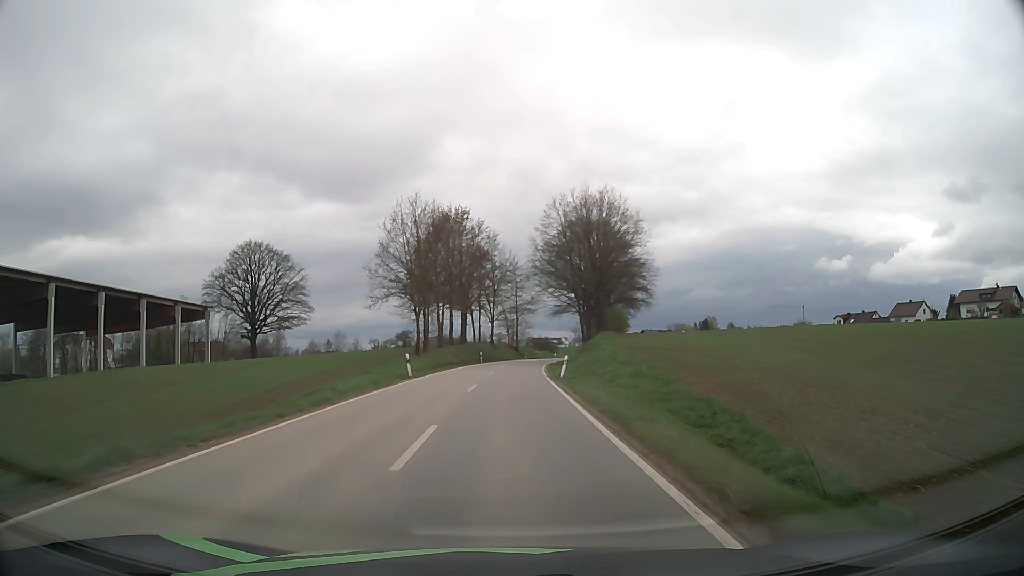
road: secondary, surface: asphalt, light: Day
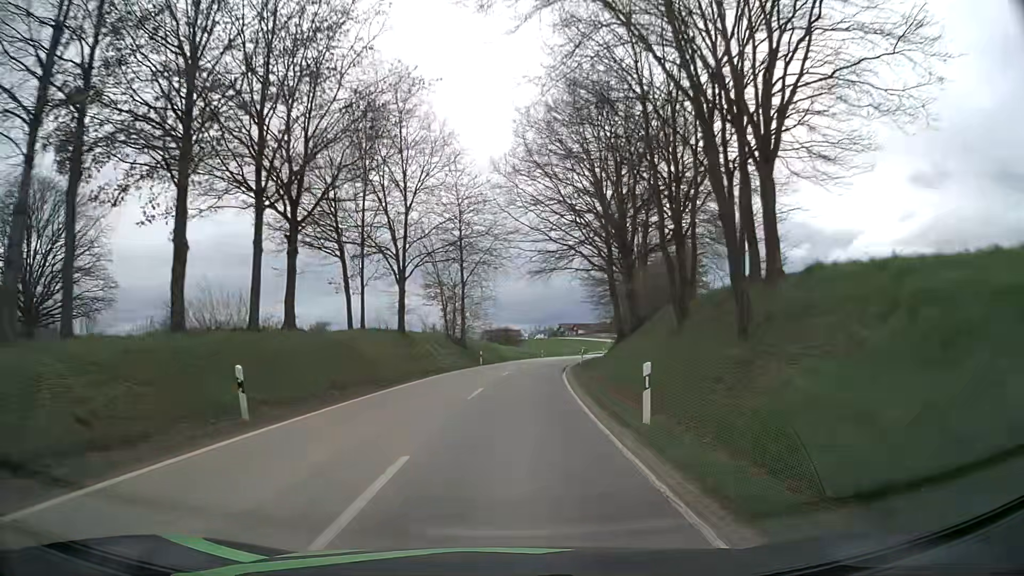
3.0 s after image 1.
(+1.5, +52.7) m; +4°
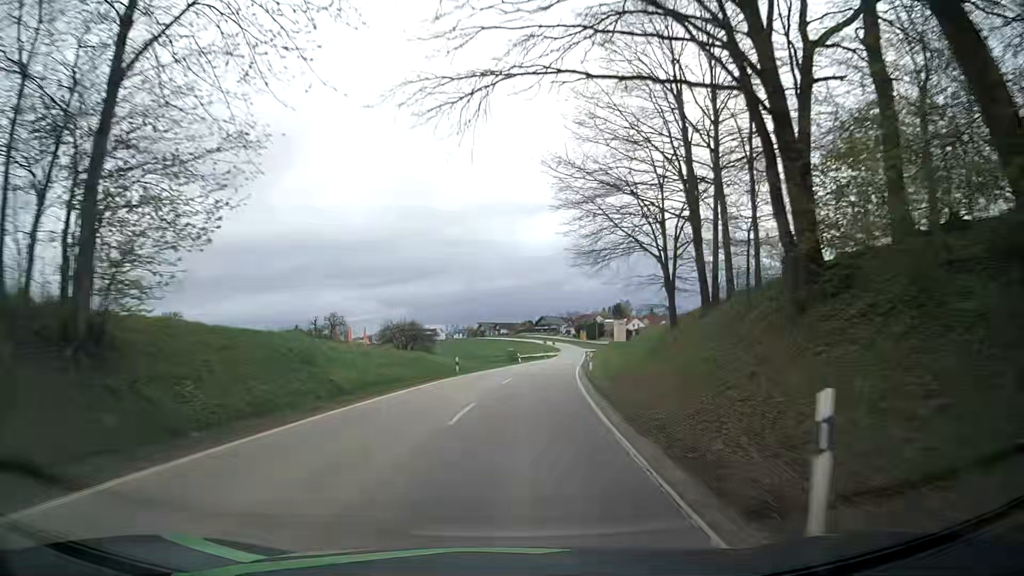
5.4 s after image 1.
(+2.2, +41.9) m; +6°
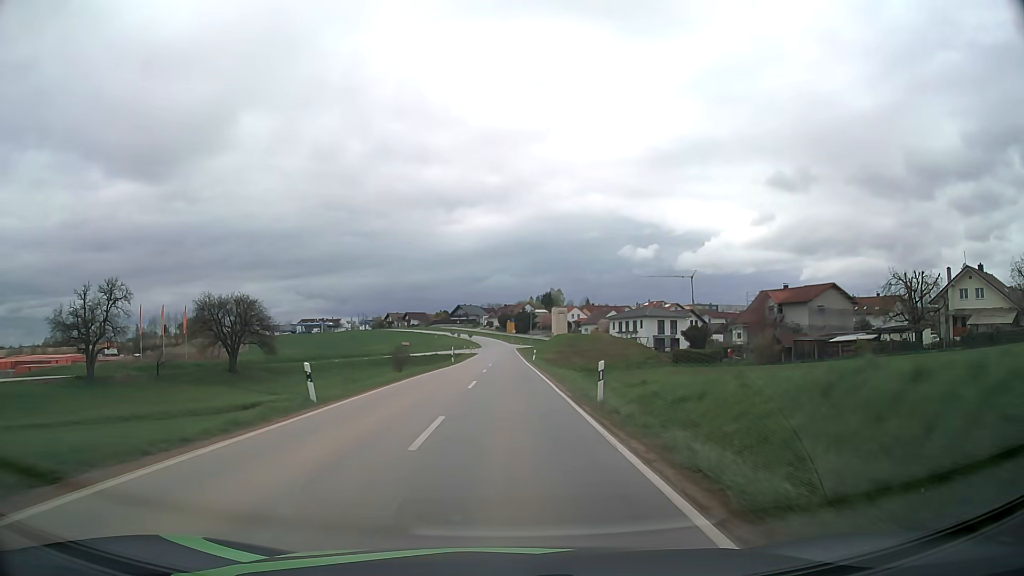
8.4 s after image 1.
(+4.4, +52.3) m; +7°
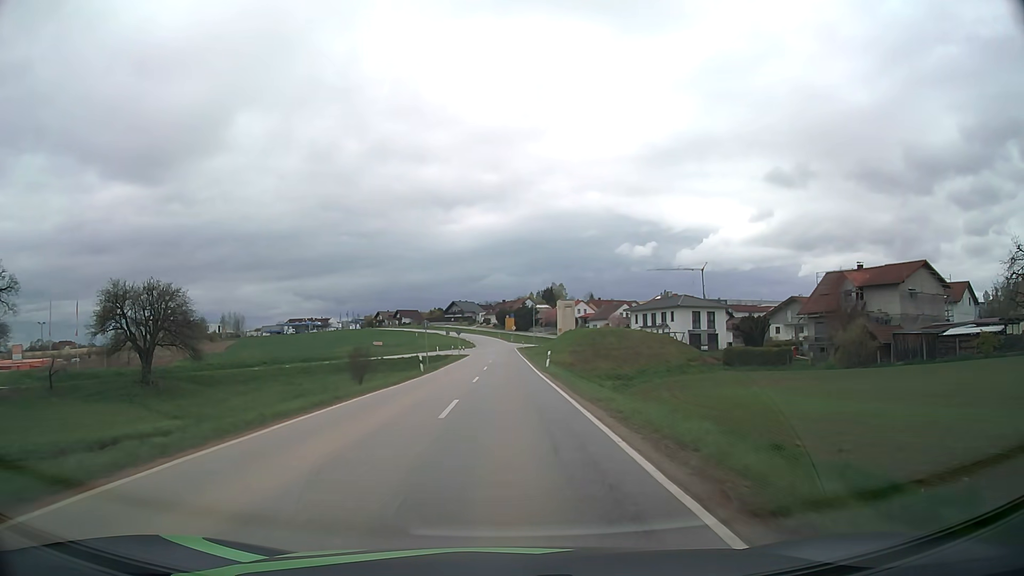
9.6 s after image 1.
(+0.1, +21.1) m; 0°
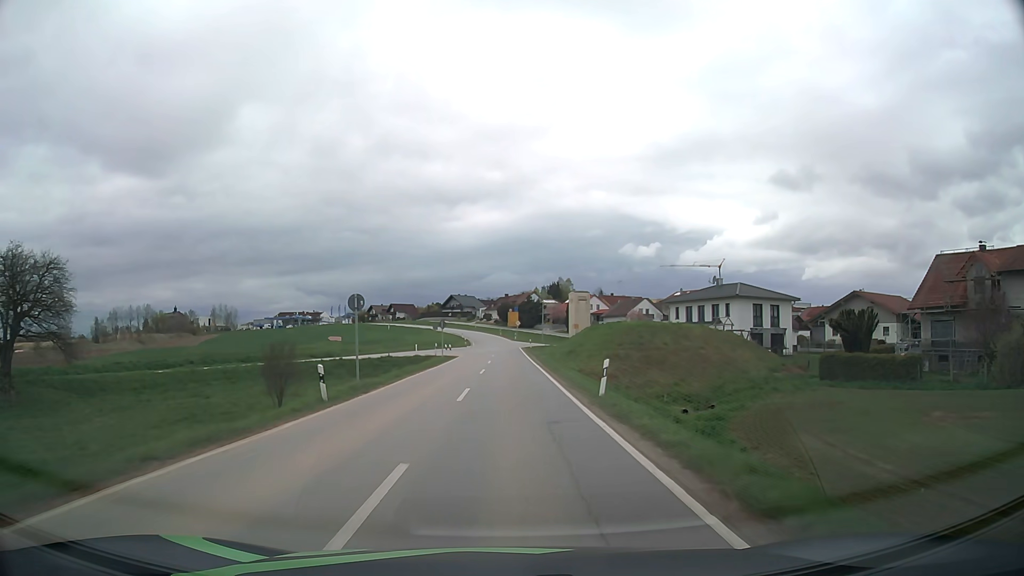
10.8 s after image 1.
(-0.1, +21.3) m; 0°
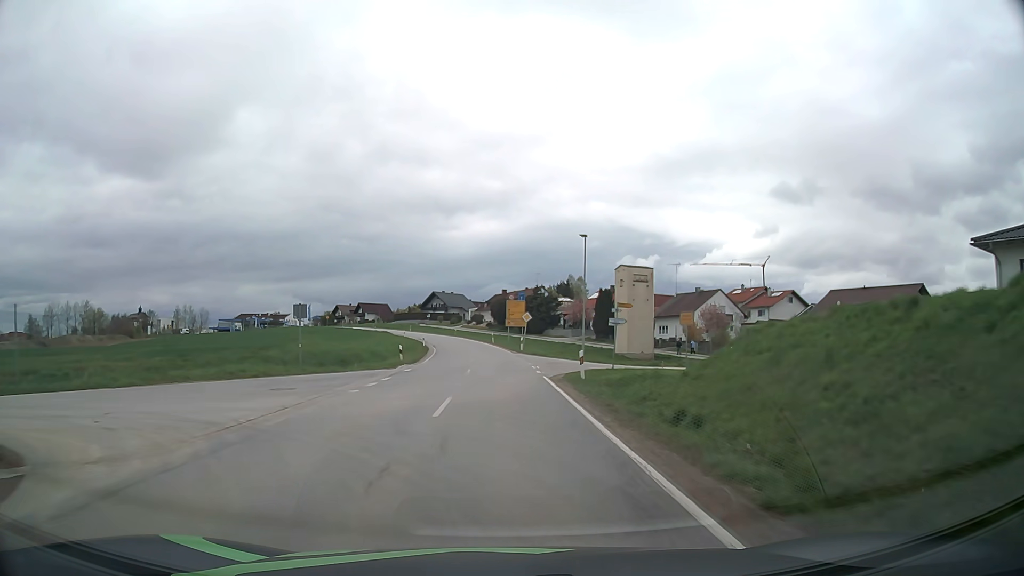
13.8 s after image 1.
(+0.1, +53.6) m; 0°
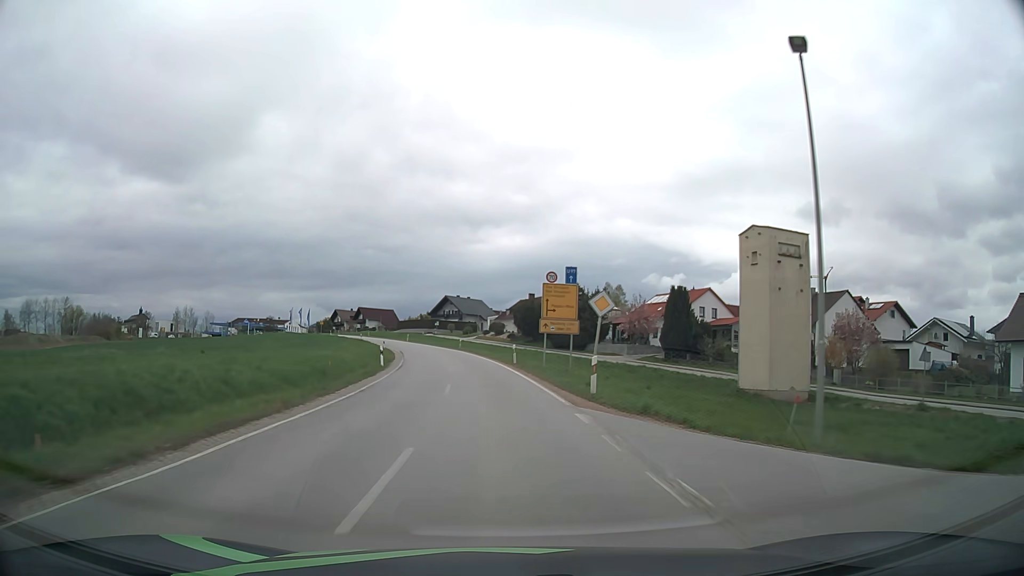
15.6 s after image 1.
(-0.4, +31.8) m; -2°
(0, +10) (0, +20) (-1, +30) (-2, +40) (-4, +50) (-5, +60) (-8, +69) (-10, +79) (-13, +89) (-16, +98) m
